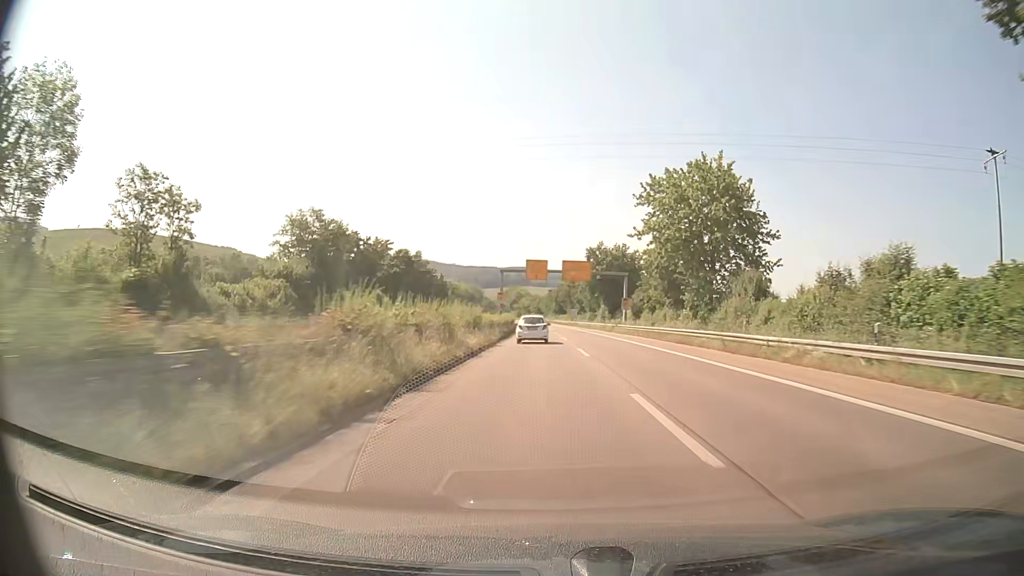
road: trunk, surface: asphalt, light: Day
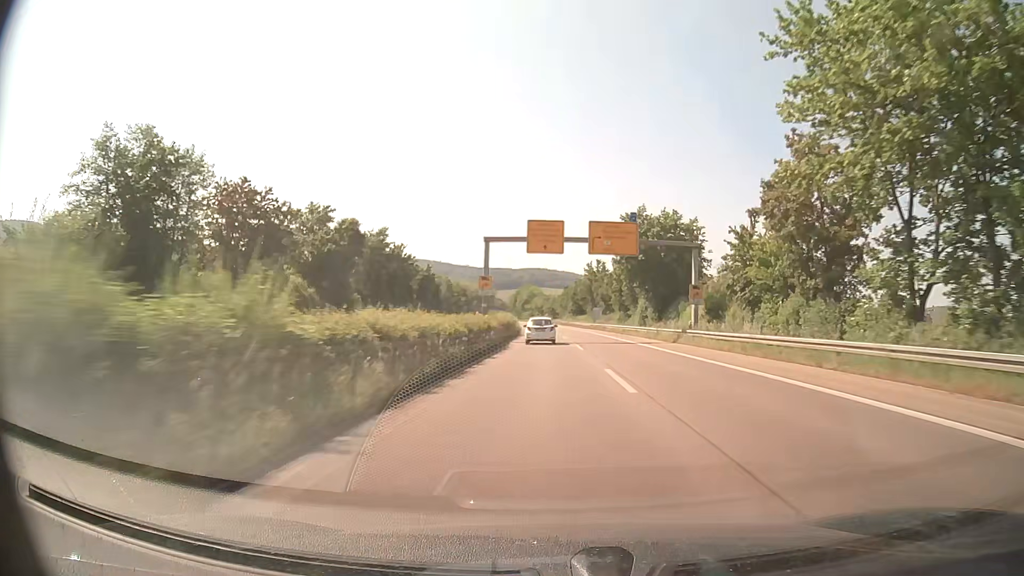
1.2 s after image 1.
(-0.3, +29.6) m; -1°
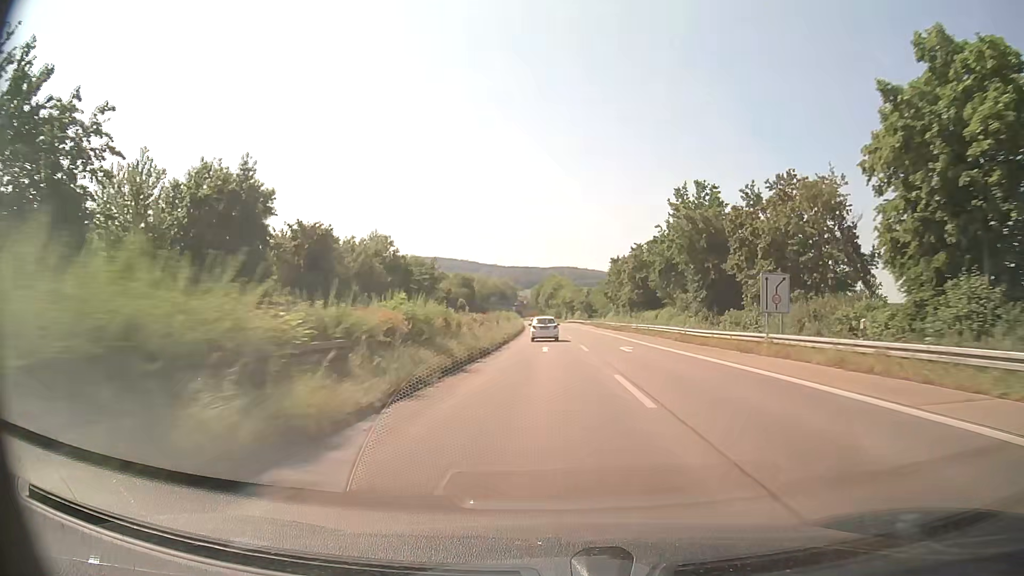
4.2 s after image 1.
(-1.1, +74.0) m; -3°
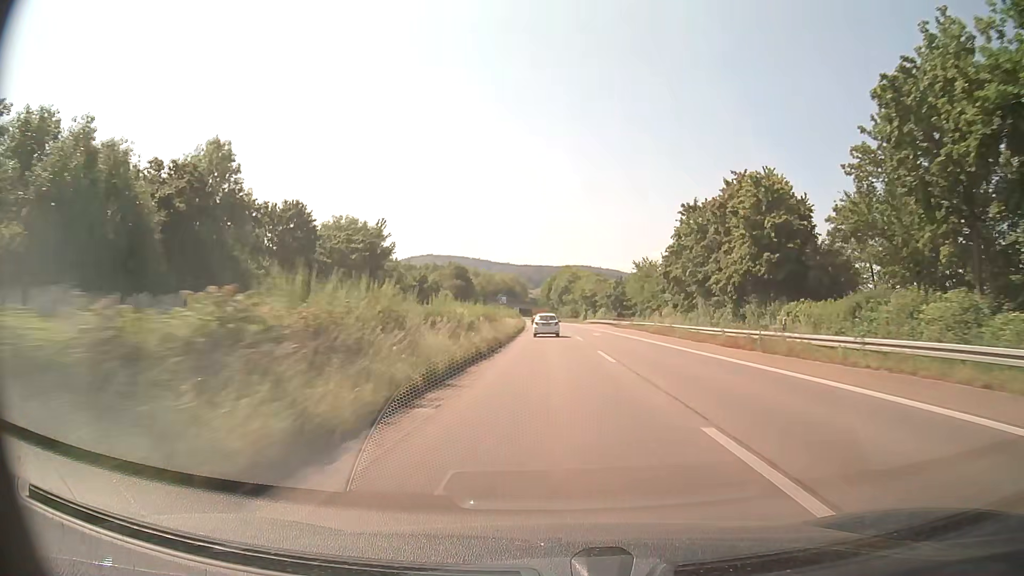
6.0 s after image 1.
(-0.4, +44.2) m; -1°
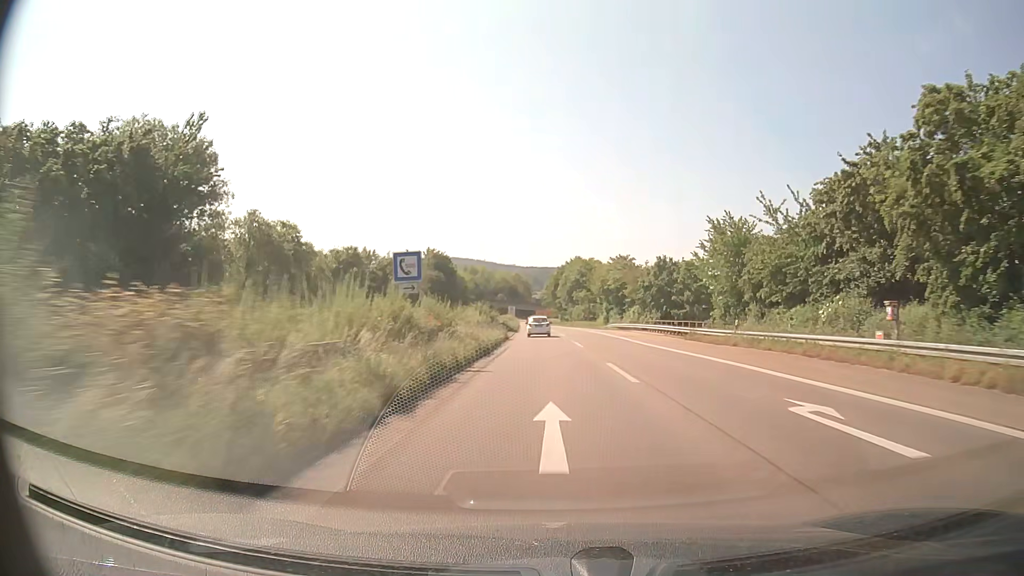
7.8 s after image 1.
(-0.2, +41.8) m; -1°
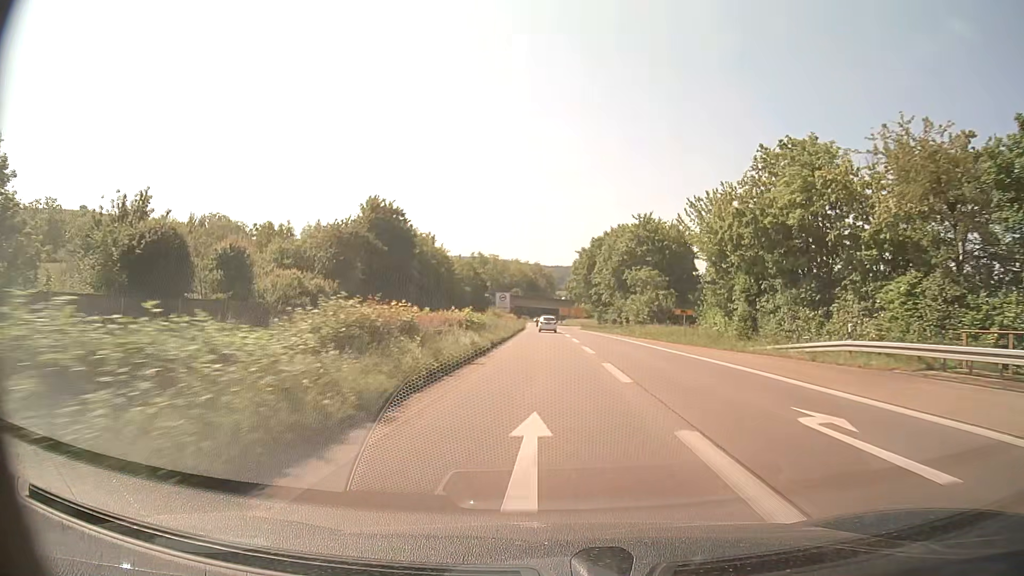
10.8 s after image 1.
(-0.9, +65.7) m; -2°
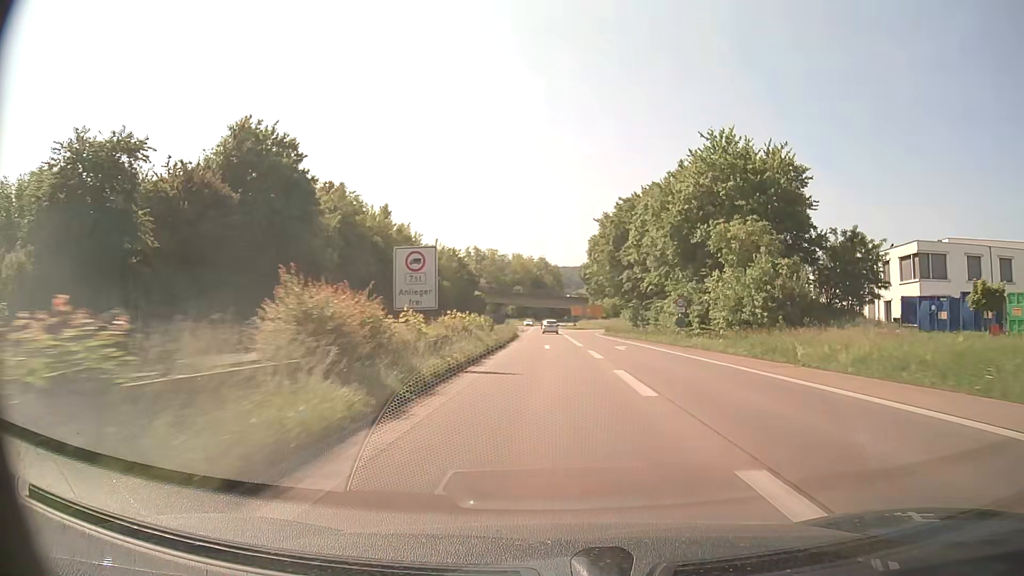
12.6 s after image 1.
(-0.2, +38.1) m; -1°
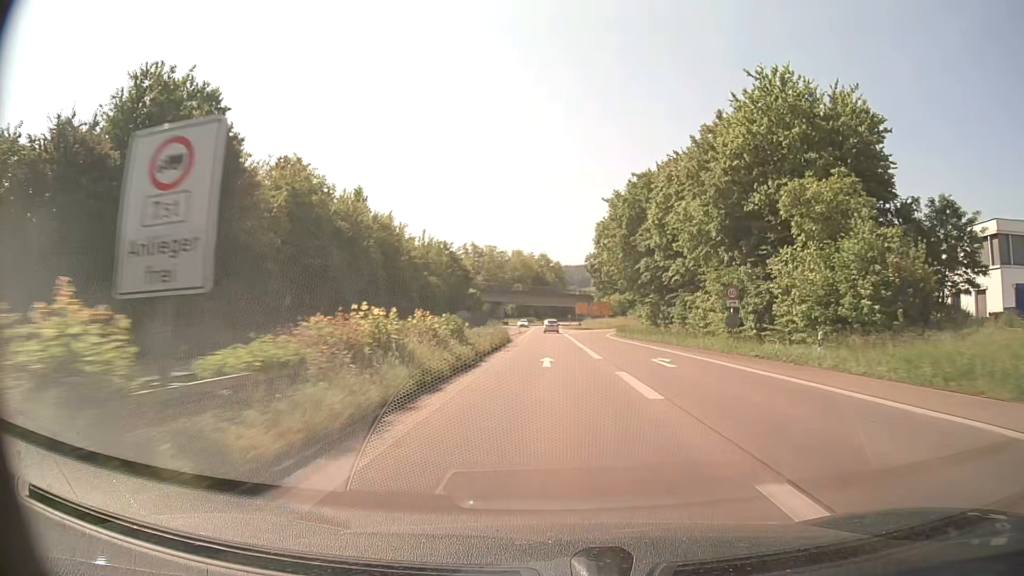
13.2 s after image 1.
(0.0, +12.5) m; 0°
(0, +10) (0, +20) (0, +30) (0, +40) (0, +50) (-1, +60) (-1, +70) (-1, +80) (-1, +90) (-1, +100) m
